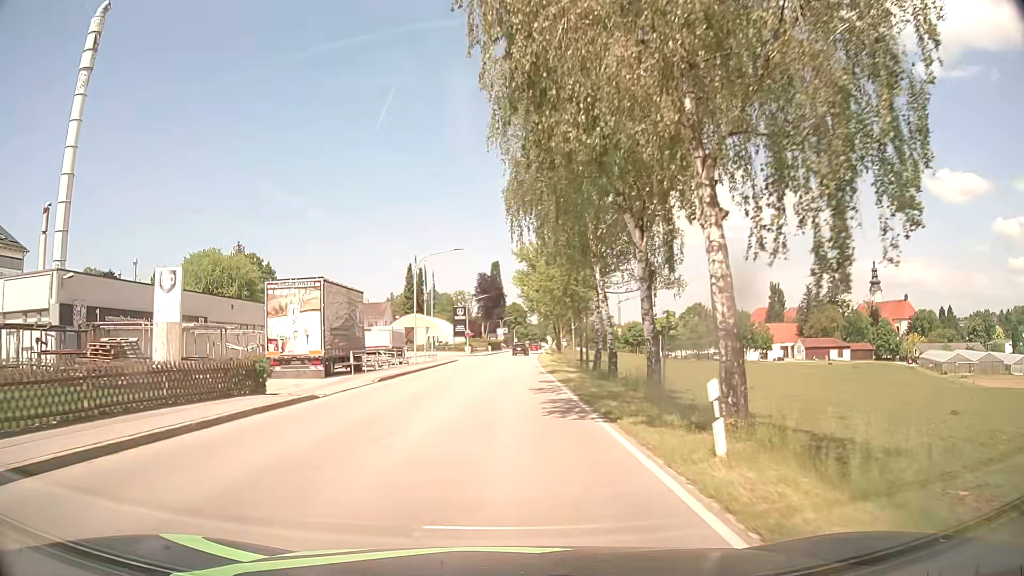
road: secondary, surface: asphalt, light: Day
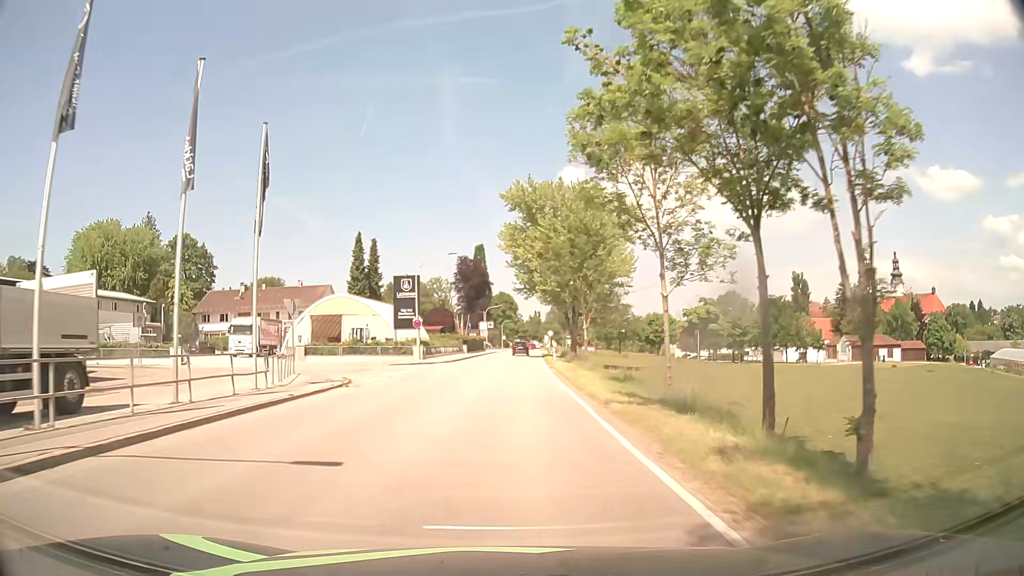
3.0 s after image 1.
(+0.3, +38.9) m; +1°
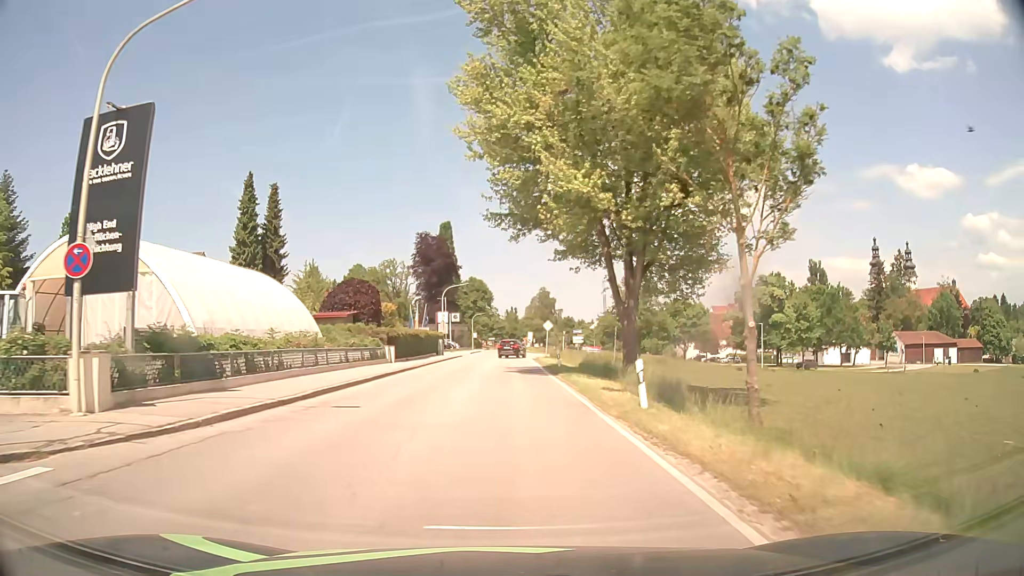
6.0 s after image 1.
(+0.3, +37.8) m; +2°
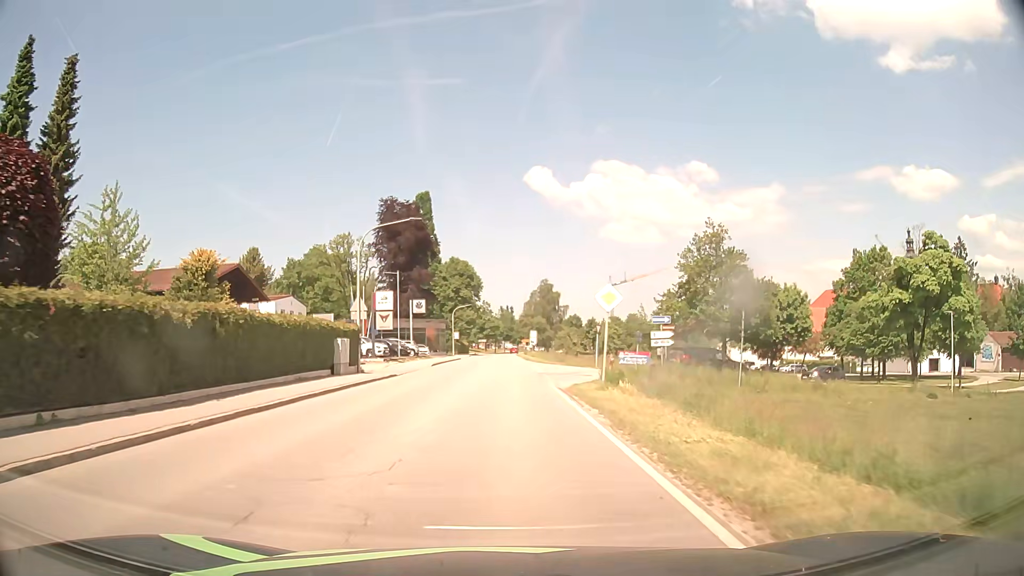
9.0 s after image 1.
(+0.4, +36.6) m; +1°
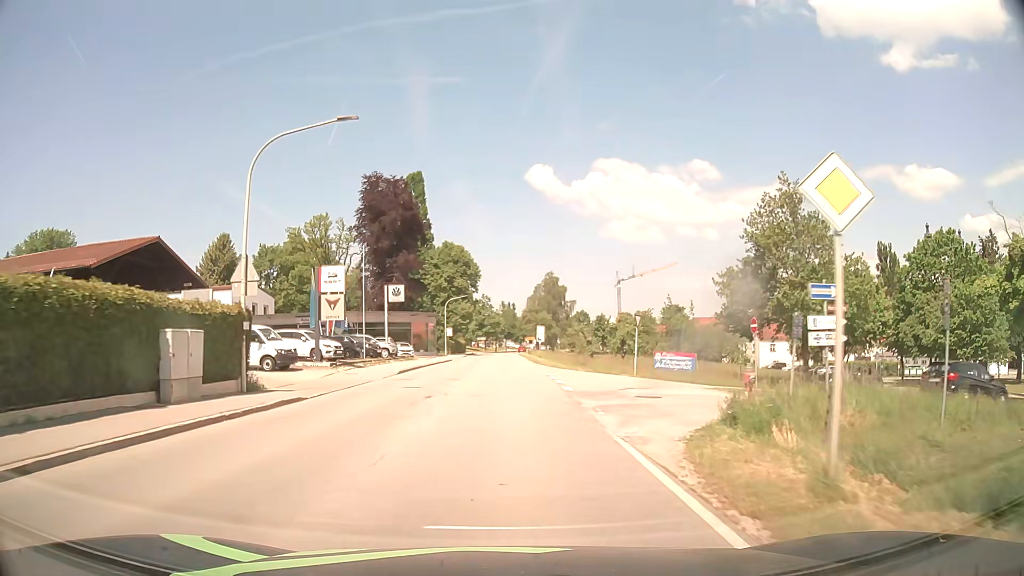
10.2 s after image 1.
(0.0, +14.5) m; 0°
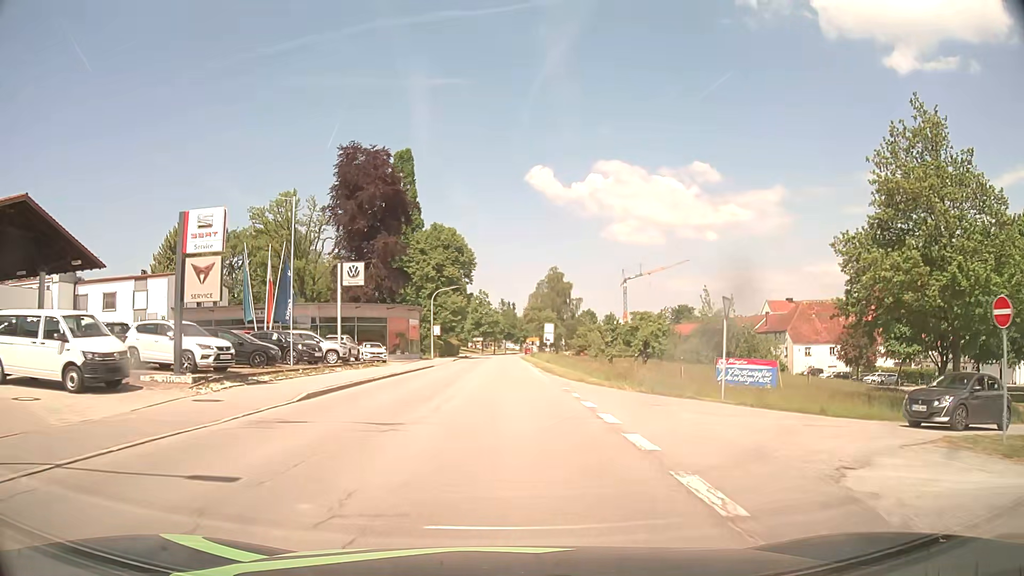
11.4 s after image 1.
(0.0, +14.5) m; 0°
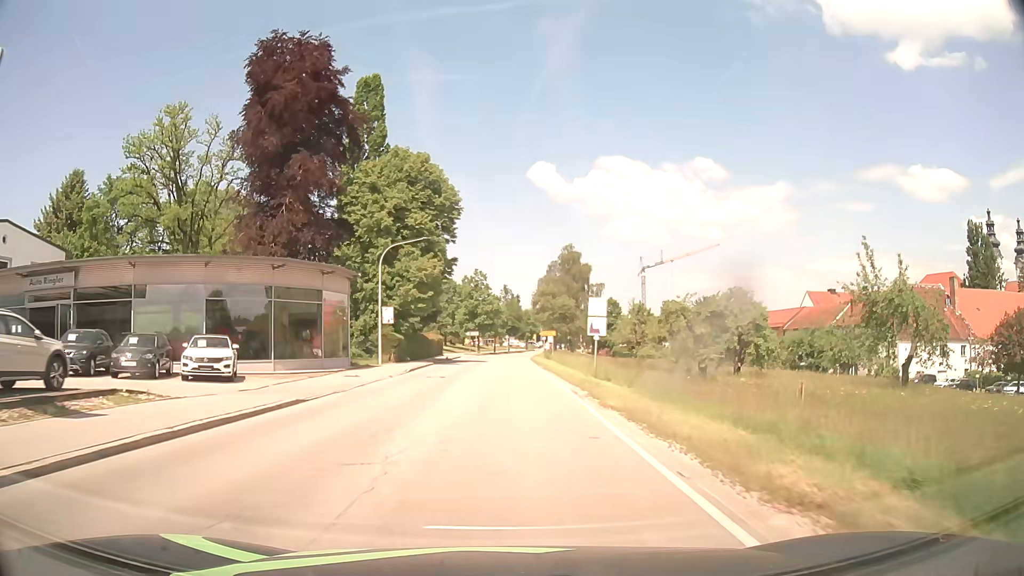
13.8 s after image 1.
(+0.1, +29.3) m; 0°
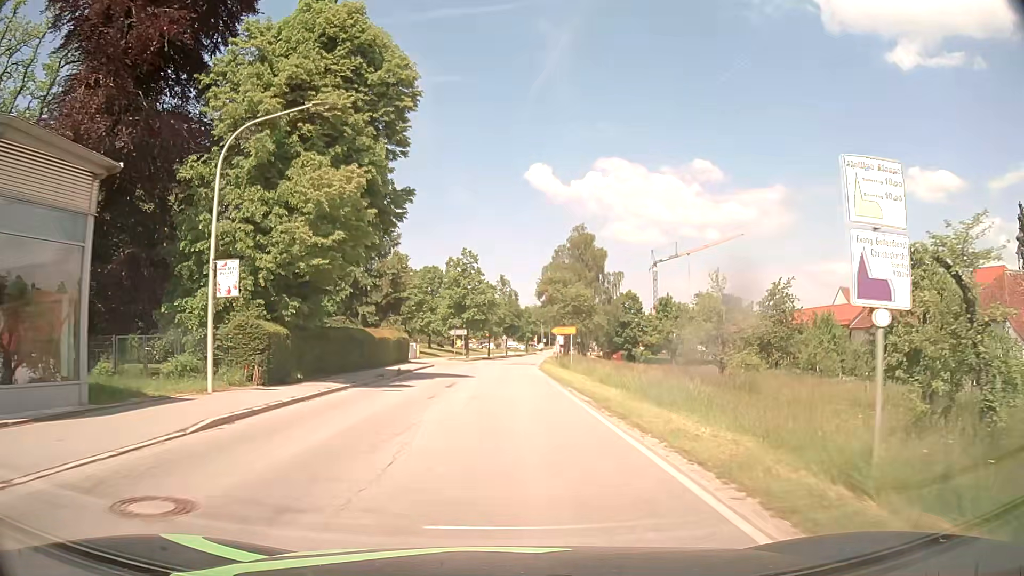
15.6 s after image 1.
(0.0, +22.4) m; 0°
